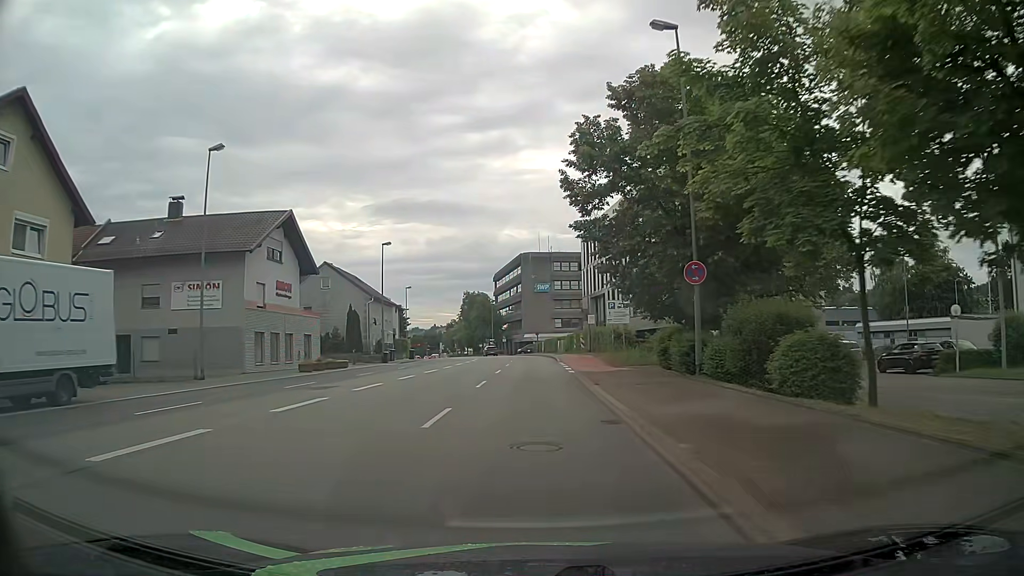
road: primary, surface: asphalt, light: Day
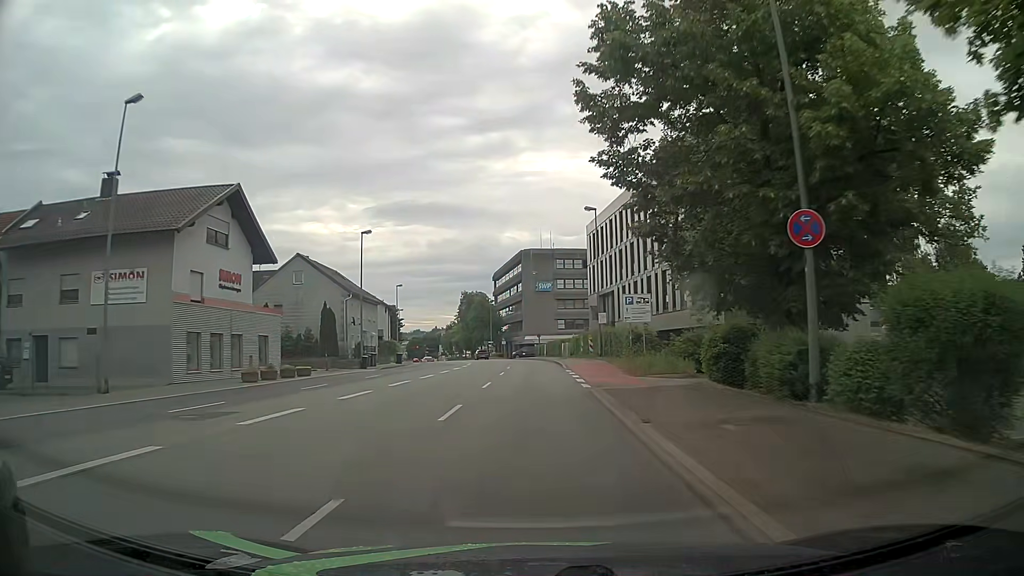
(0.0, +7.6) m; 0°
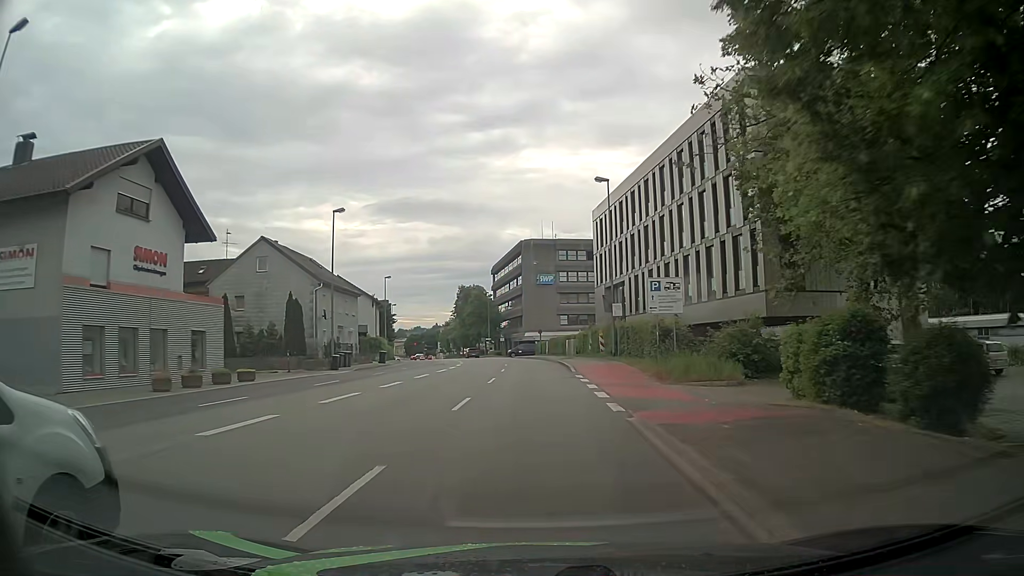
(-0.1, +7.6) m; -1°
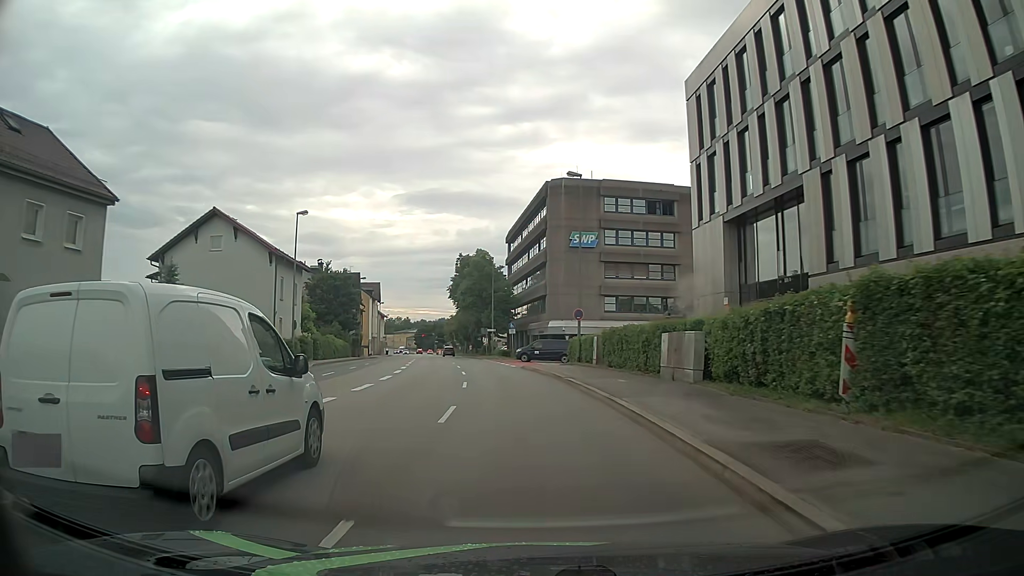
(-0.4, +38.2) m; -3°
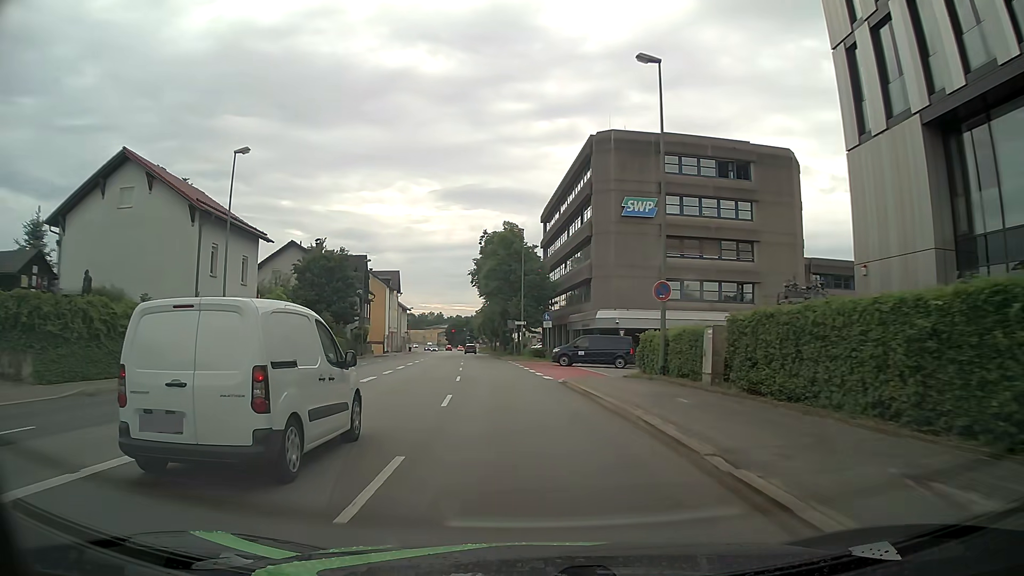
(-0.2, +15.4) m; -3°
(0, +10) (-1, +20) (-2, +30) (-3, +40) (-4, +50) (-5, +60) (-6, +70) (-7, +80) (-8, +90) (-9, +100) m
